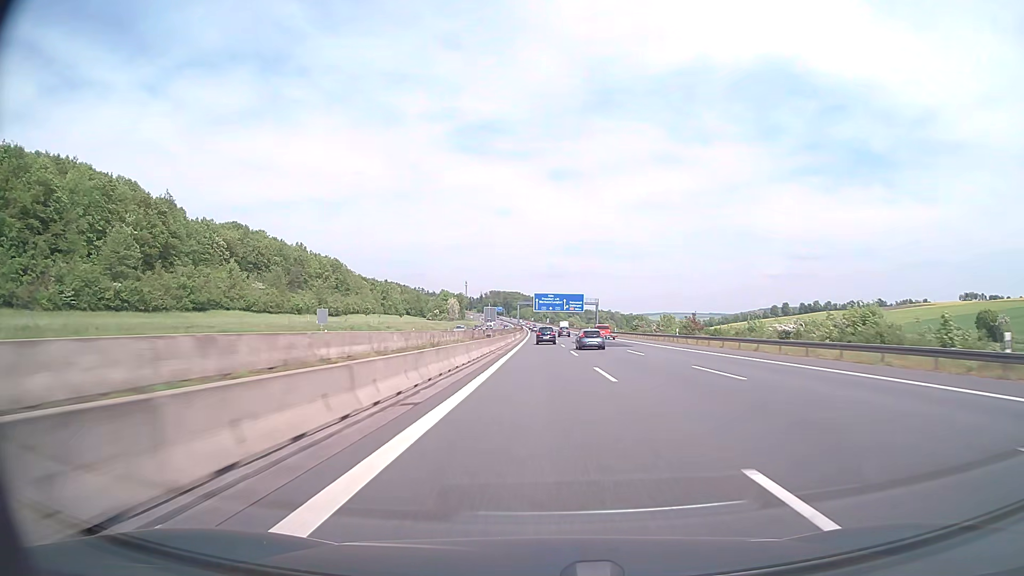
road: motorway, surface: asphalt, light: Day
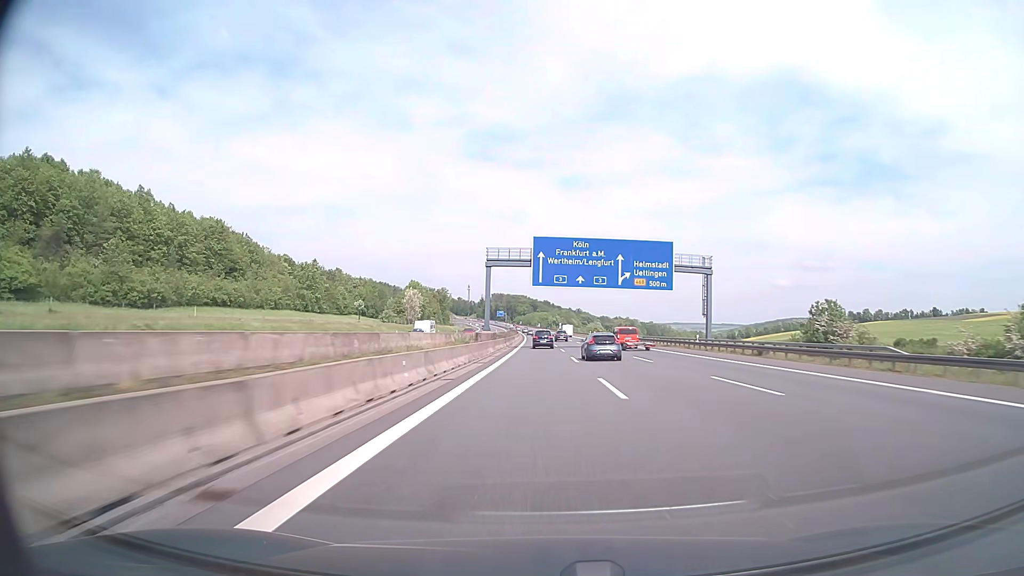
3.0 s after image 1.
(-0.3, +111.6) m; -1°
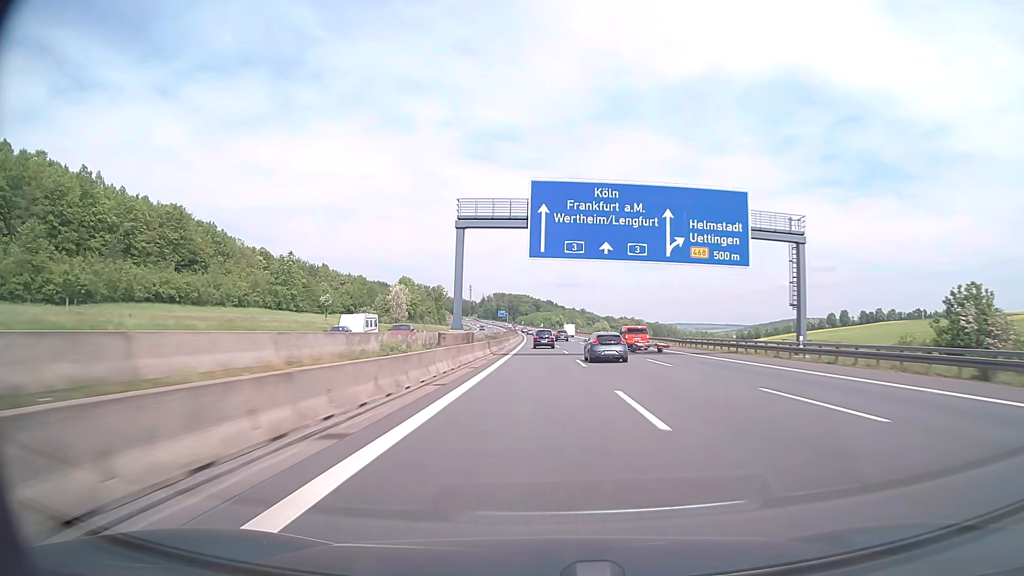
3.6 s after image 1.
(-0.1, +22.6) m; 0°
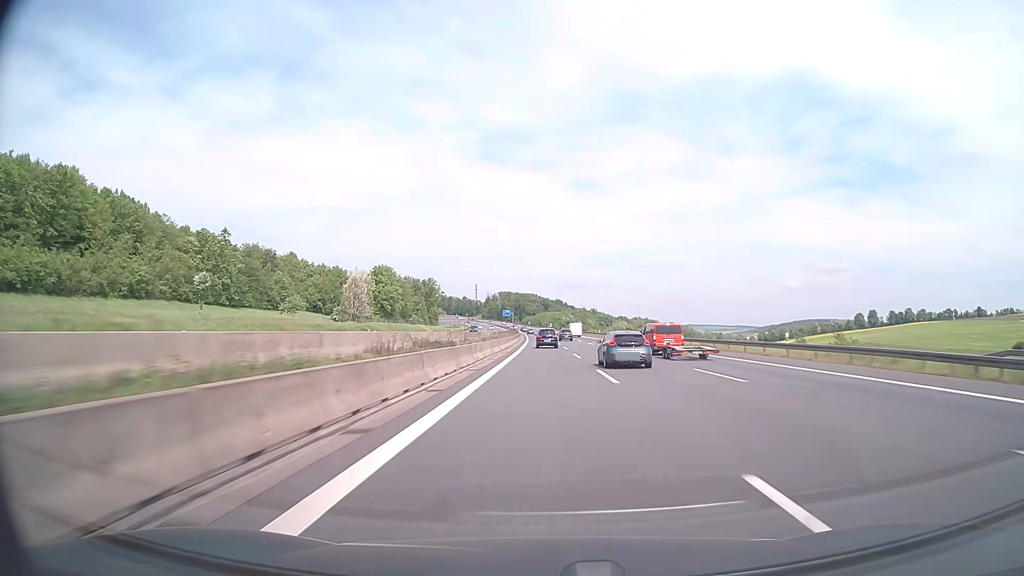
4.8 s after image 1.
(-0.2, +45.3) m; -1°
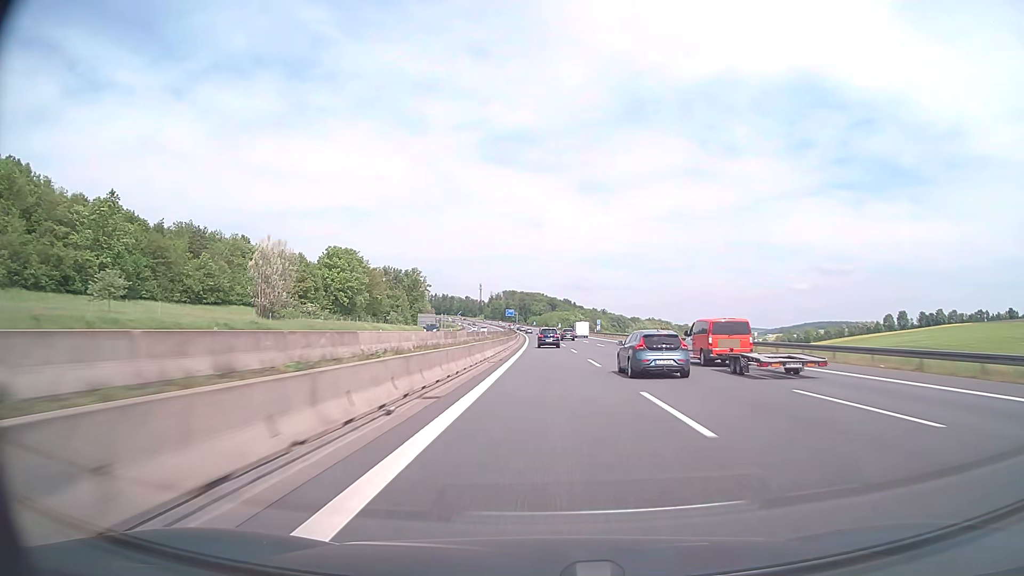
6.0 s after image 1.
(-0.2, +45.3) m; -1°
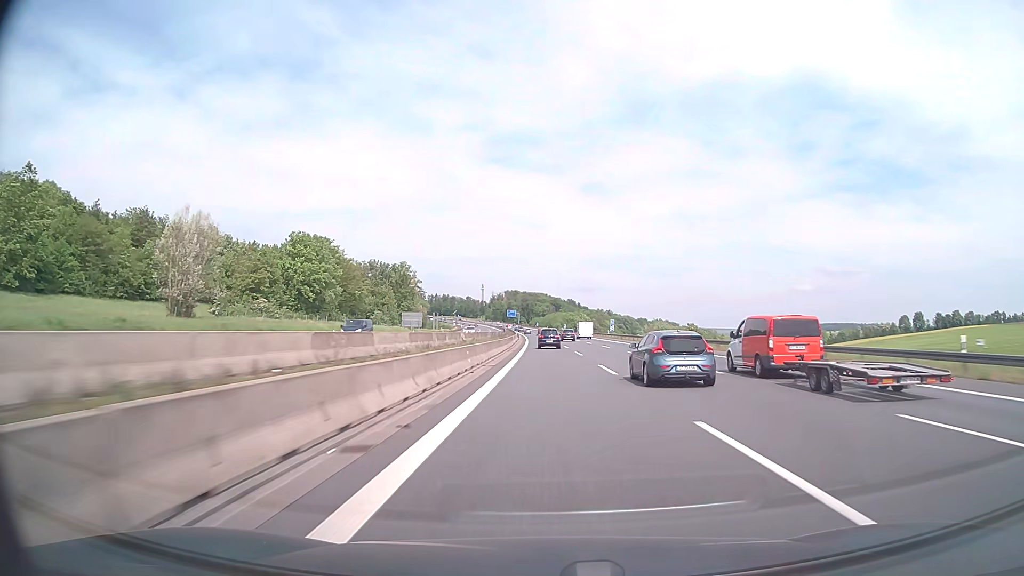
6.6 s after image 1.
(-0.1, +22.6) m; 0°
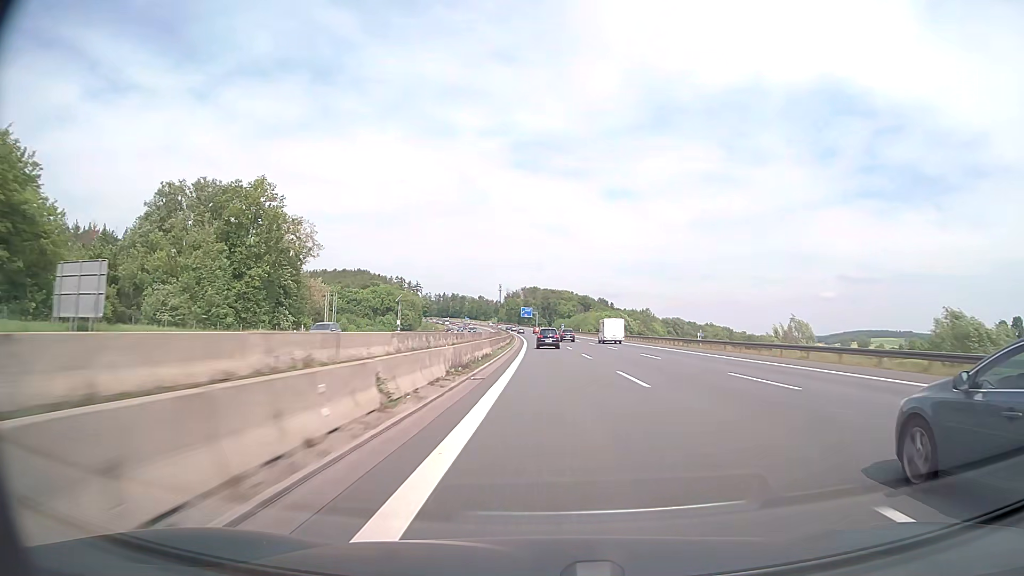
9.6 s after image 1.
(-1.6, +112.6) m; -2°
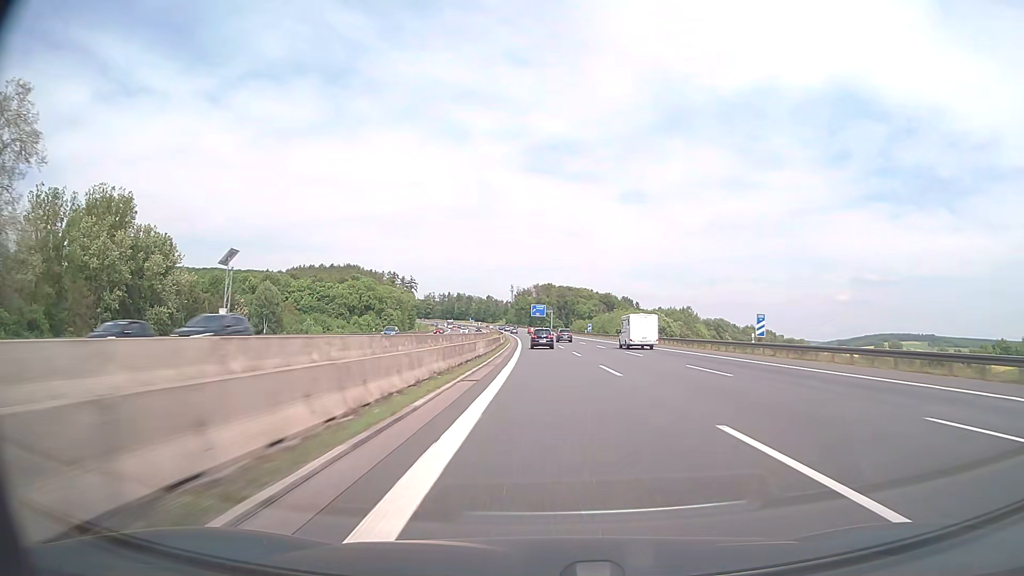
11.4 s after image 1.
(-0.6, +67.2) m; -1°
(0, +10) (0, +20) (0, +30) (0, +40) (-1, +50) (-1, +60) (-1, +70) (-1, +80) (-2, +90) (-2, +100) m
